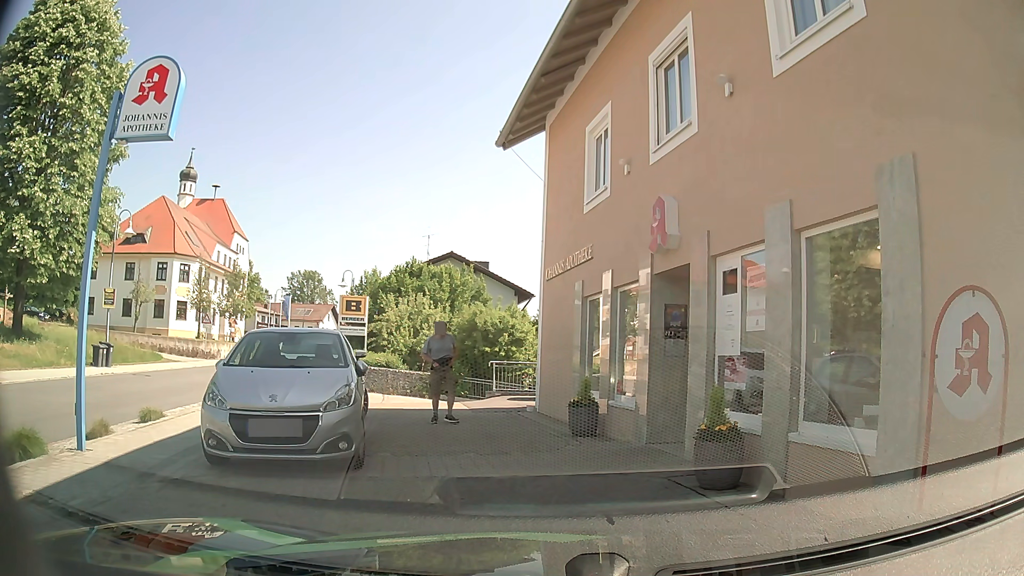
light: Day
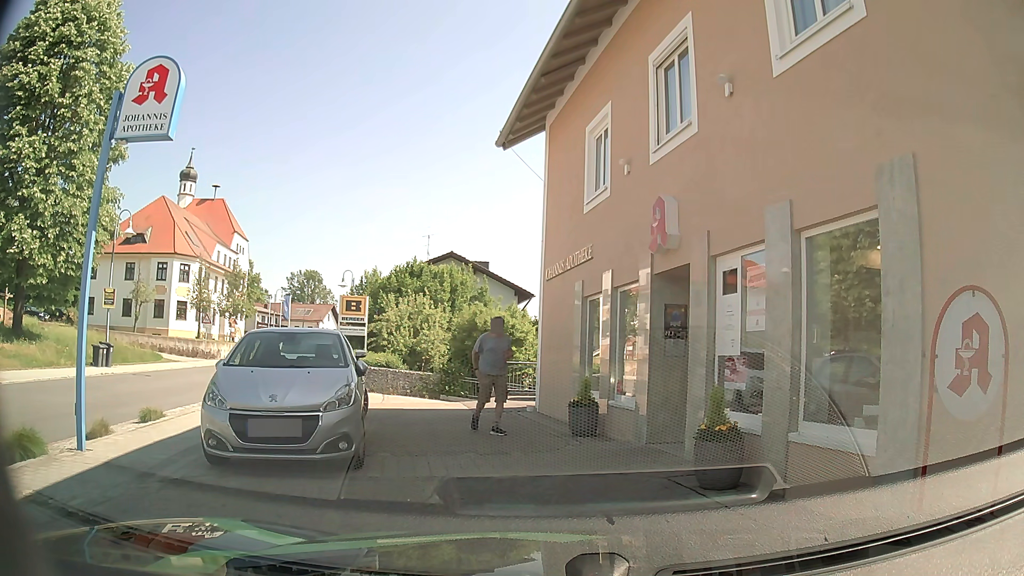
(0.0, 0.0) m; 0°
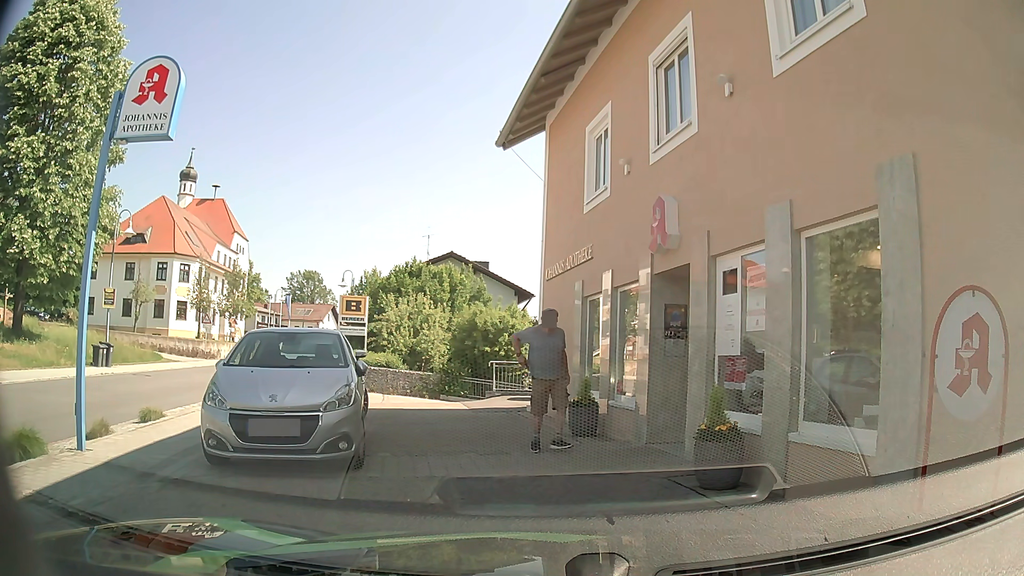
(0.0, 0.0) m; 0°
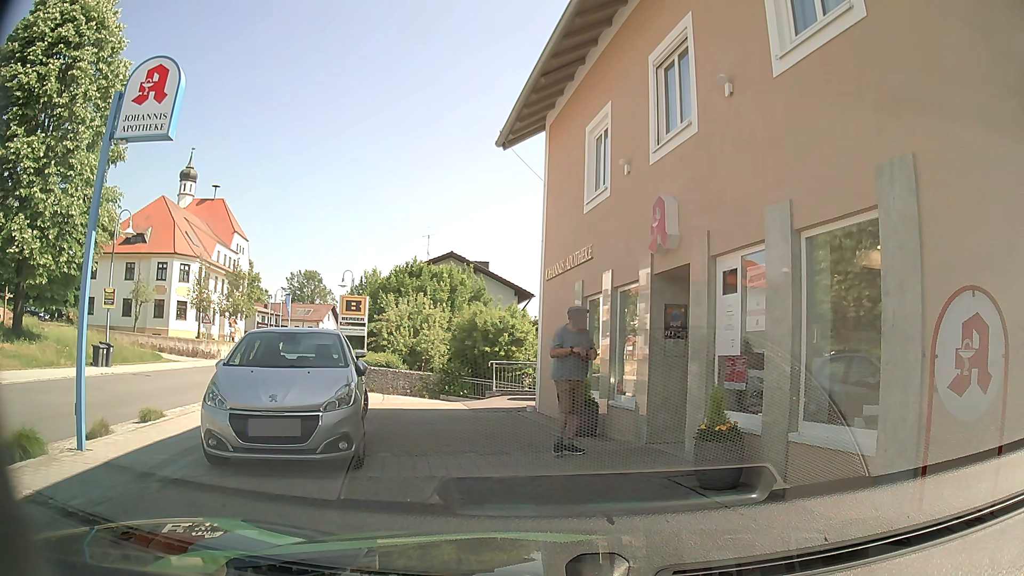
(0.0, 0.0) m; 0°
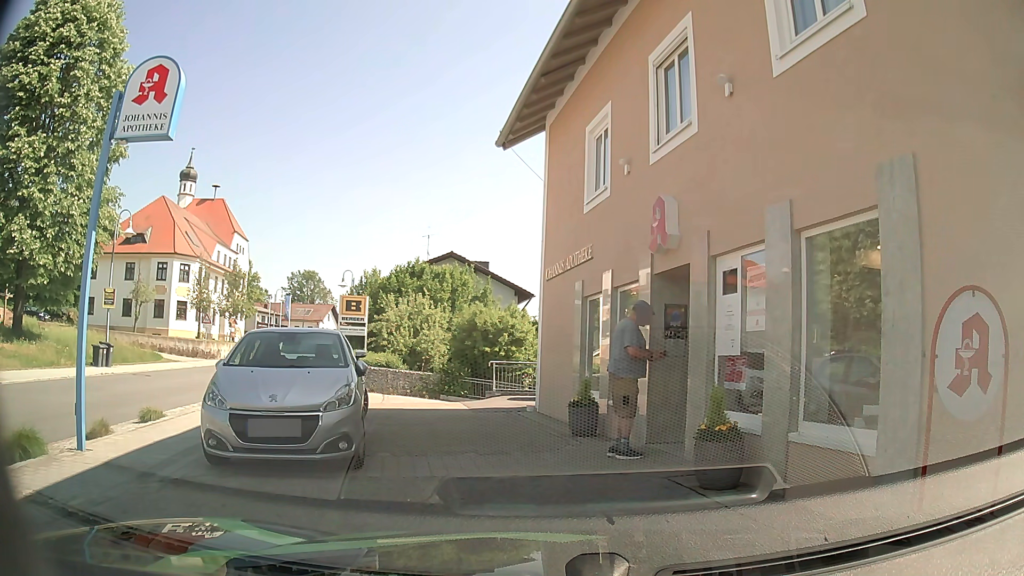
(0.0, 0.0) m; 0°
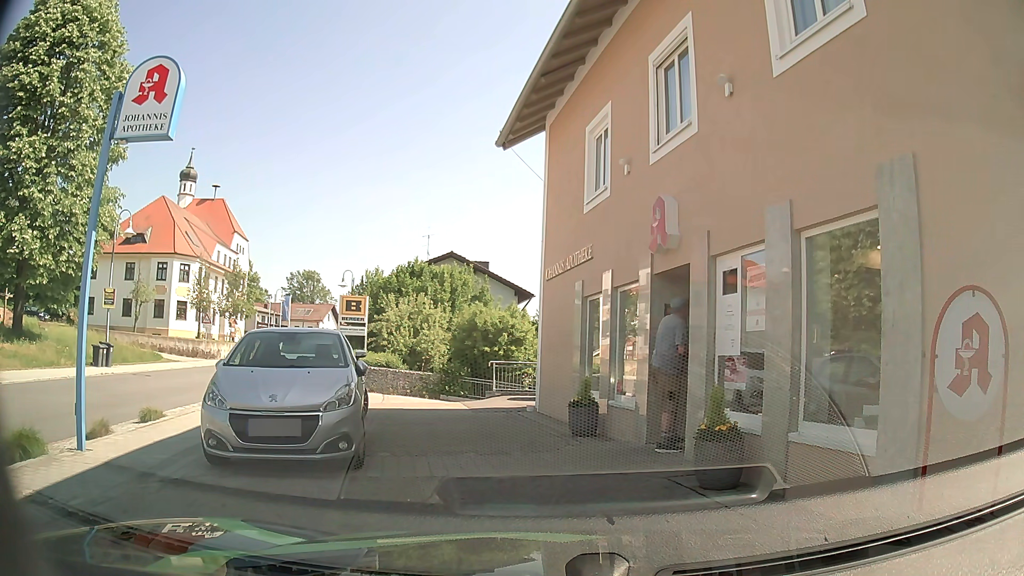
(0.0, 0.0) m; 0°
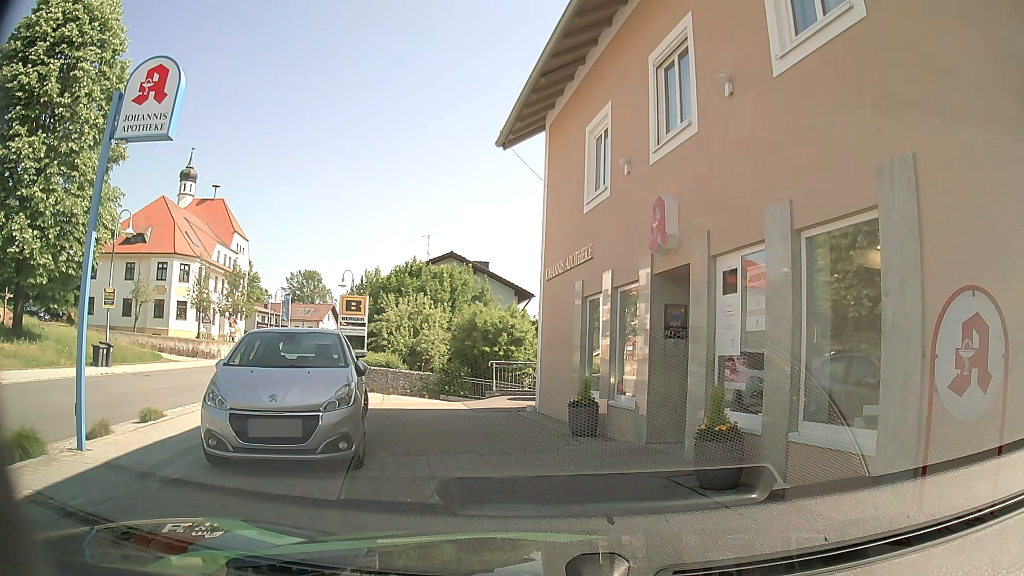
(0.0, 0.0) m; 0°
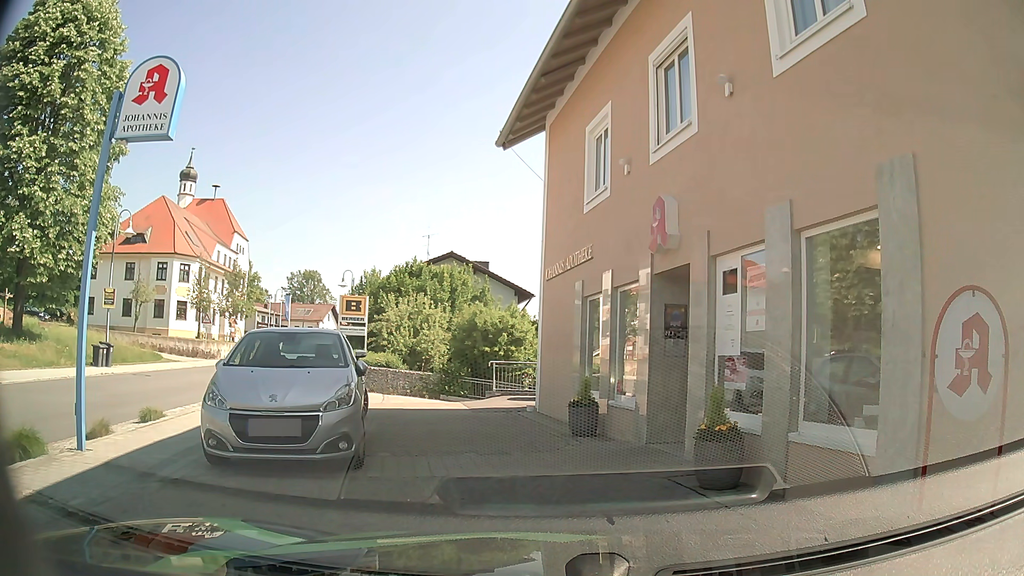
(0.0, 0.0) m; 0°
